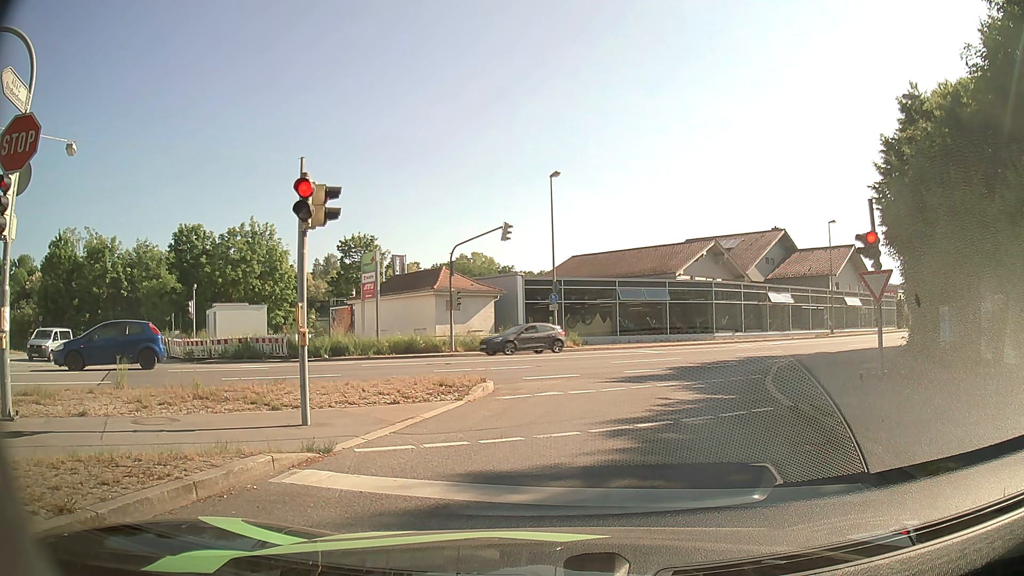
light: Day
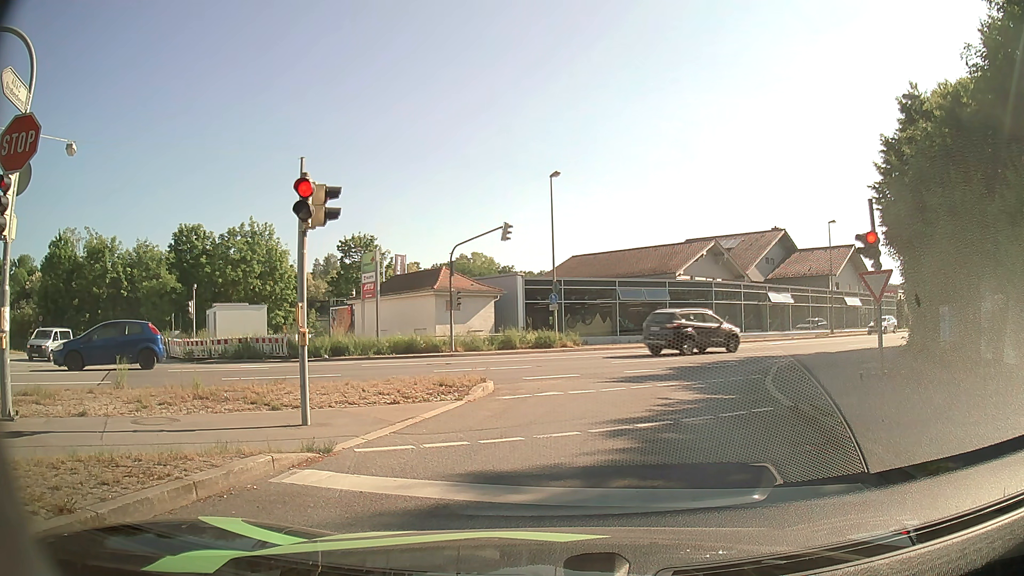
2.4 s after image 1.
(0.0, 0.0) m; 0°
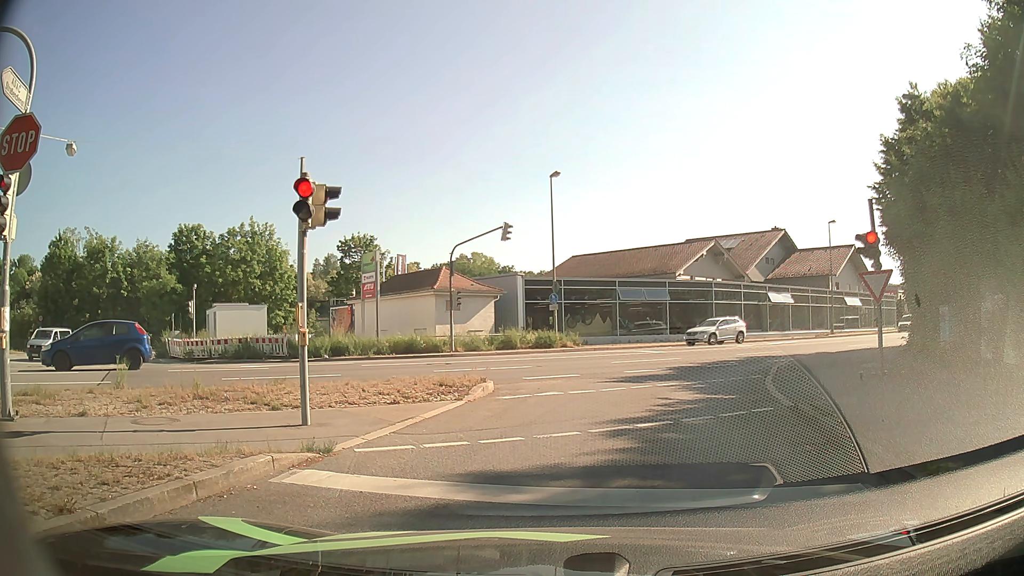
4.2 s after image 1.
(0.0, 0.0) m; 0°
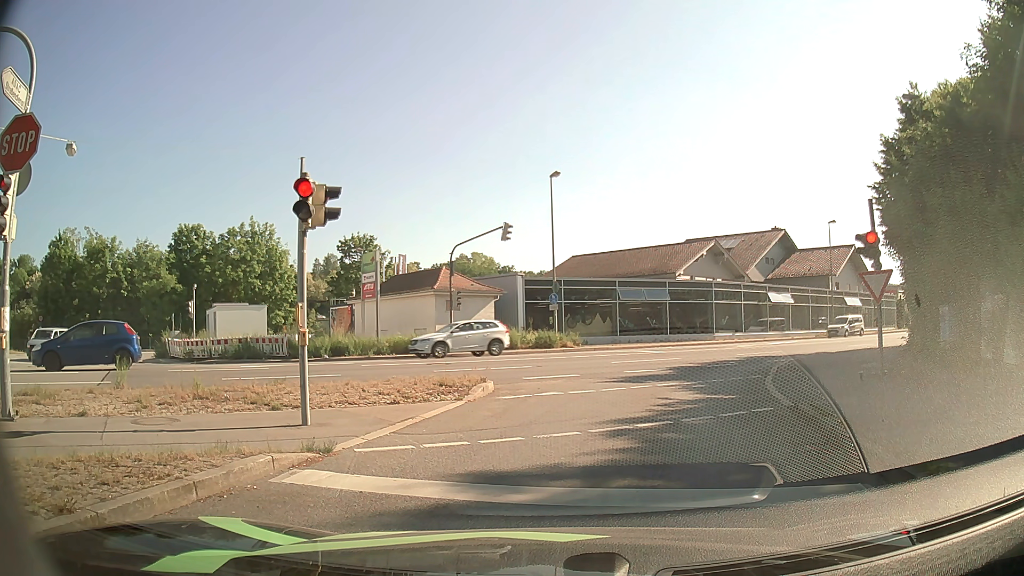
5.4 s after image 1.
(0.0, 0.0) m; 0°
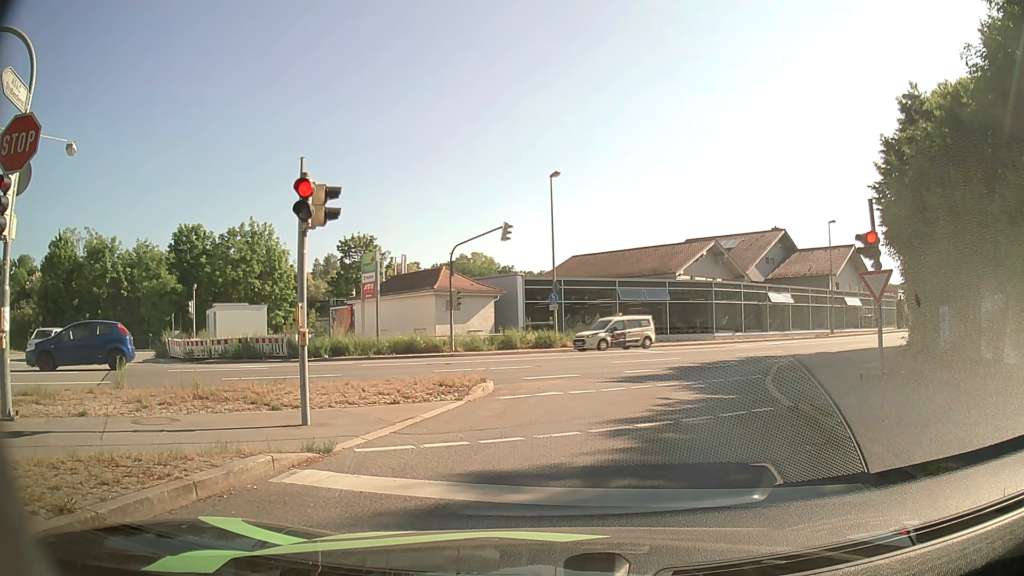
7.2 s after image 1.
(0.0, 0.0) m; 0°
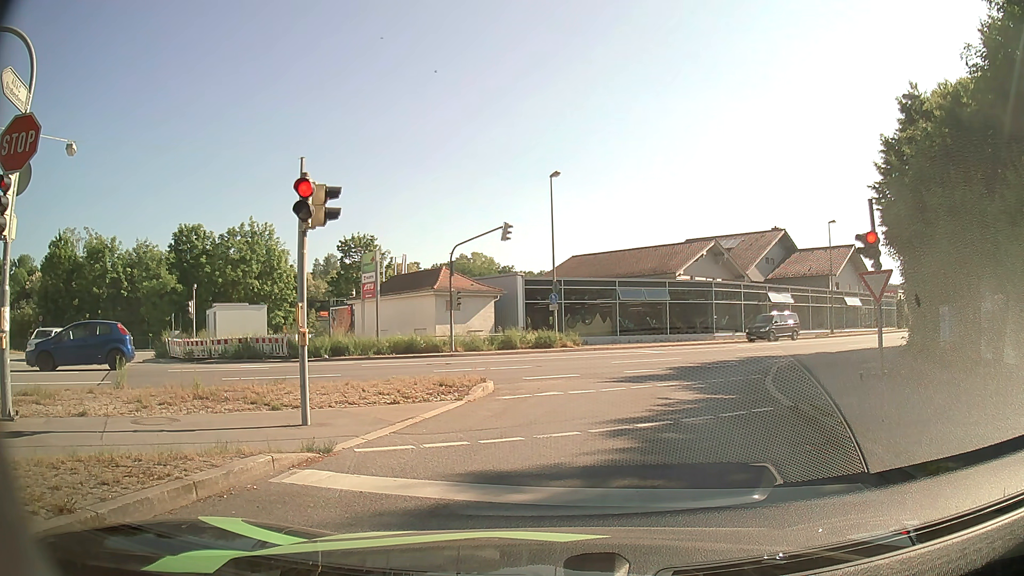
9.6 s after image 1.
(0.0, 0.0) m; 0°
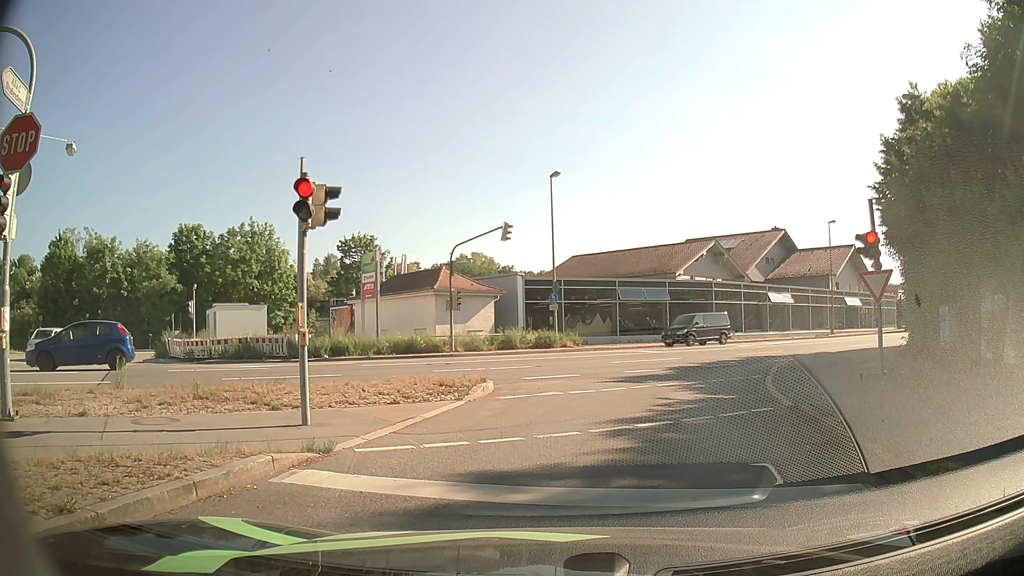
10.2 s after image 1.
(0.0, 0.0) m; 0°
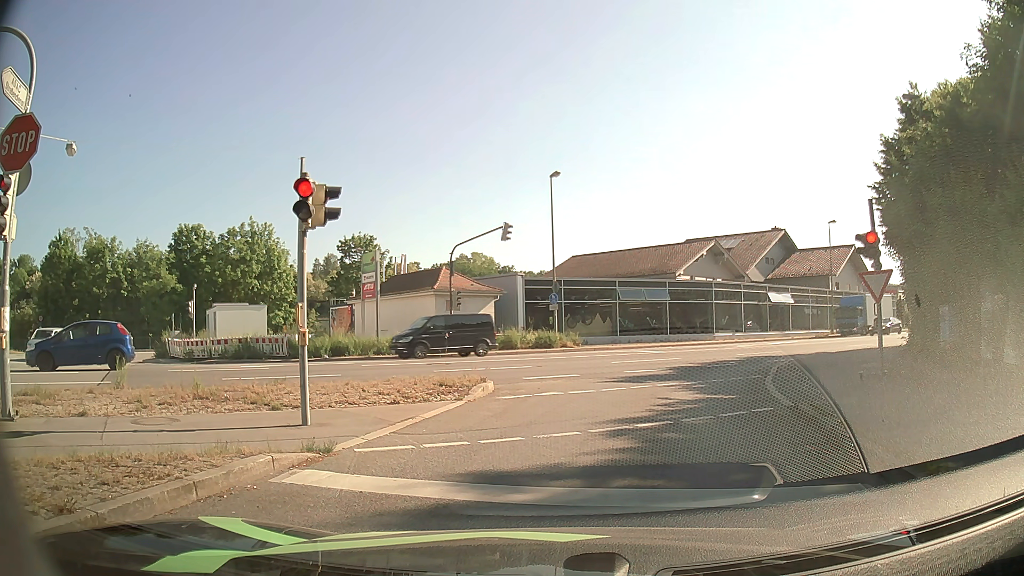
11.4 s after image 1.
(0.0, 0.0) m; 0°
(+1, +10) (+4, +20) (+9, +28) (+17, +34) (+25, +40) (+33, +46) (+41, +53) (+48, +59) (+55, +66) (+63, +73) m
